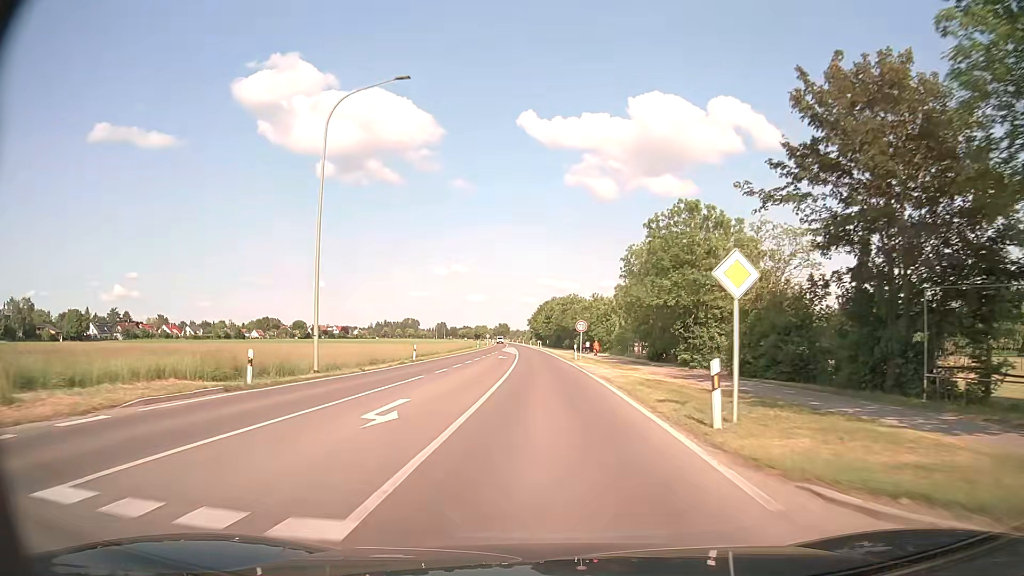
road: primary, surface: asphalt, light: Day
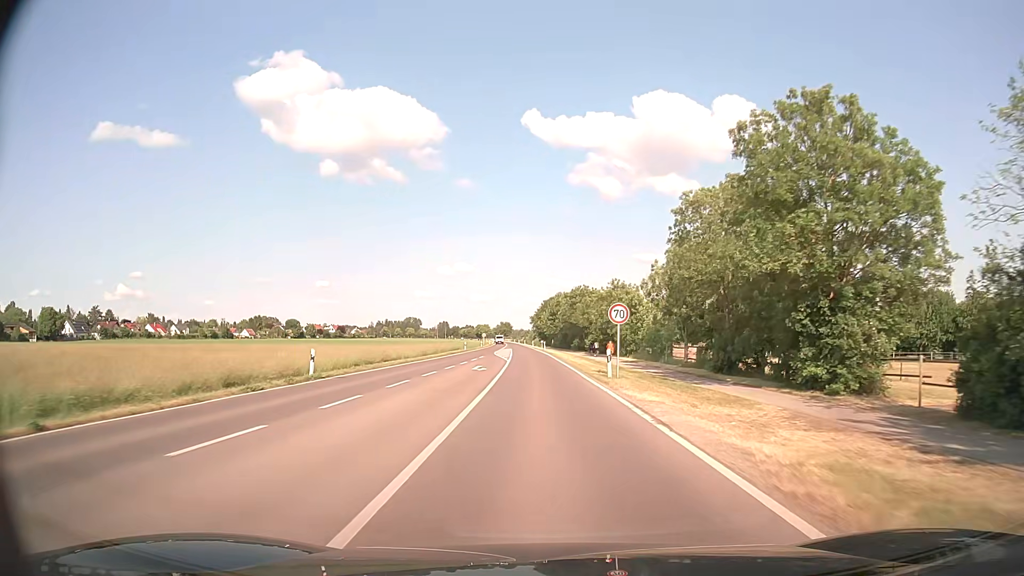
(-0.1, +21.0) m; -1°
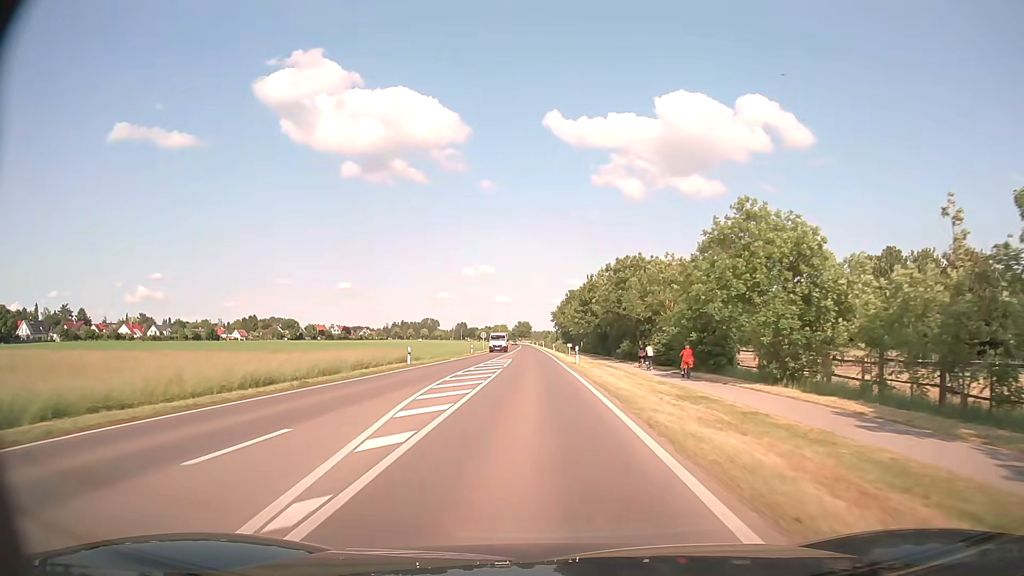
(-0.4, +42.4) m; -2°
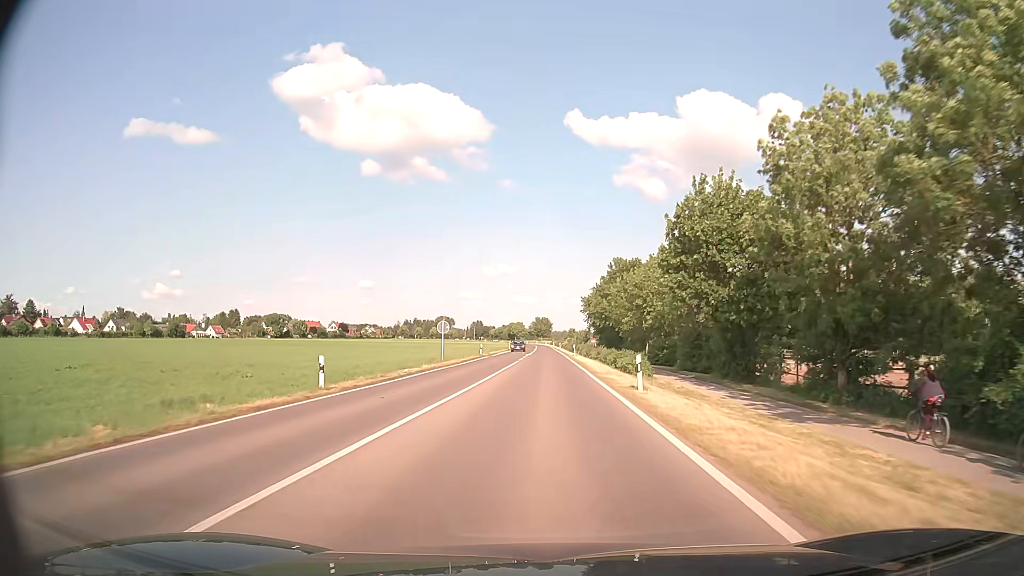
(-0.9, +53.5) m; -2°
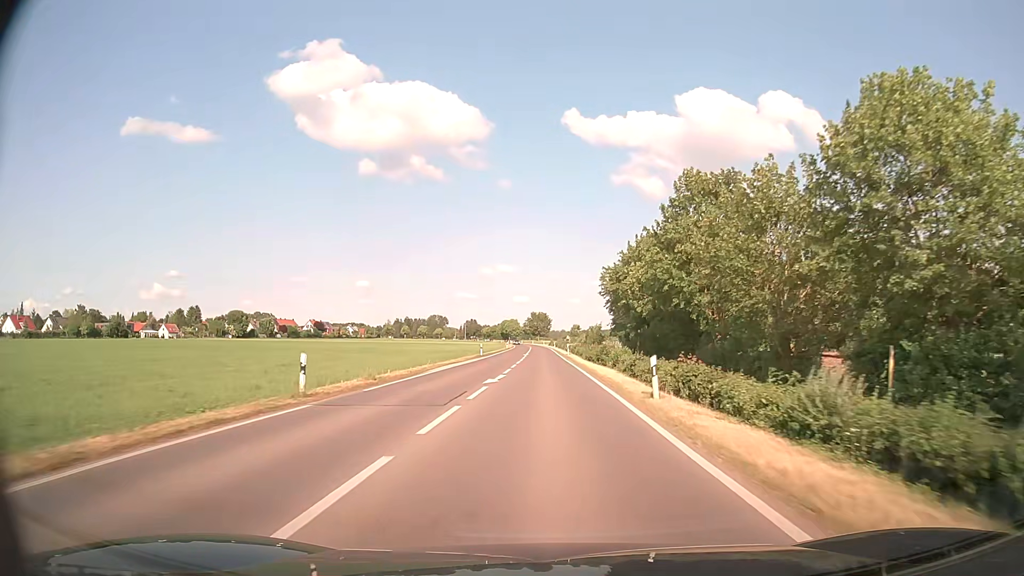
(-0.1, +43.2) m; 0°
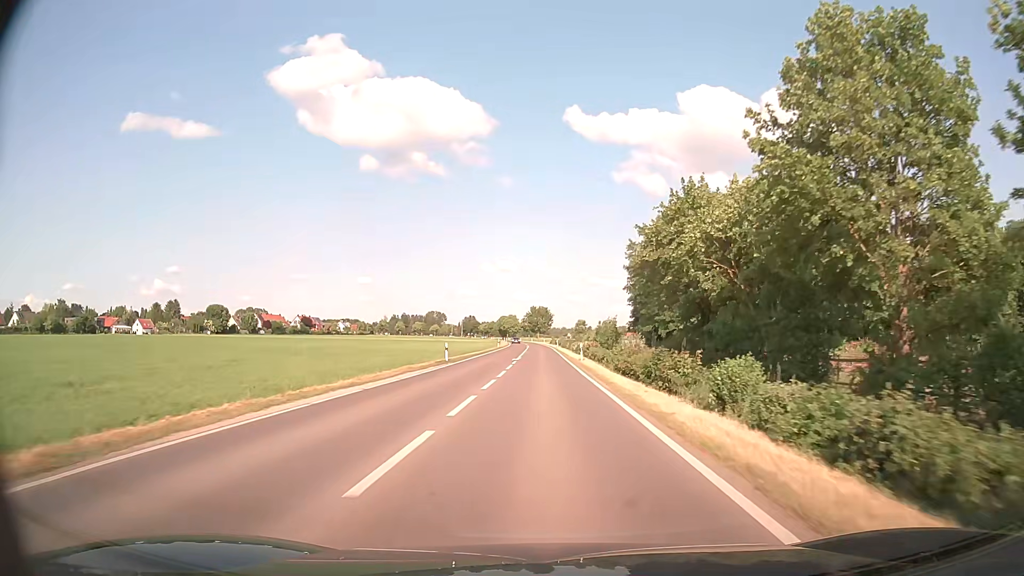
(0.0, +21.7) m; 0°
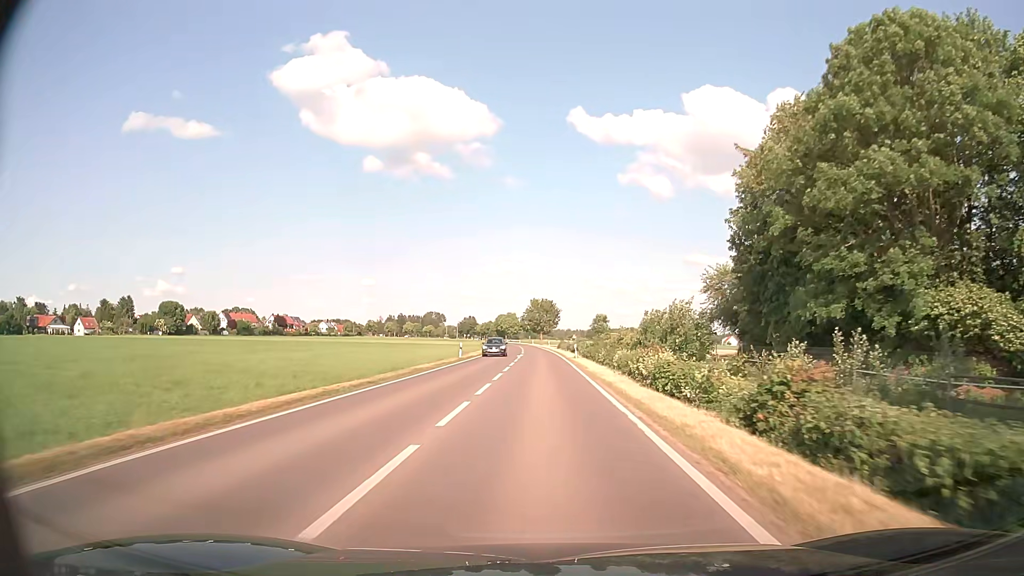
(-0.1, +43.1) m; 0°
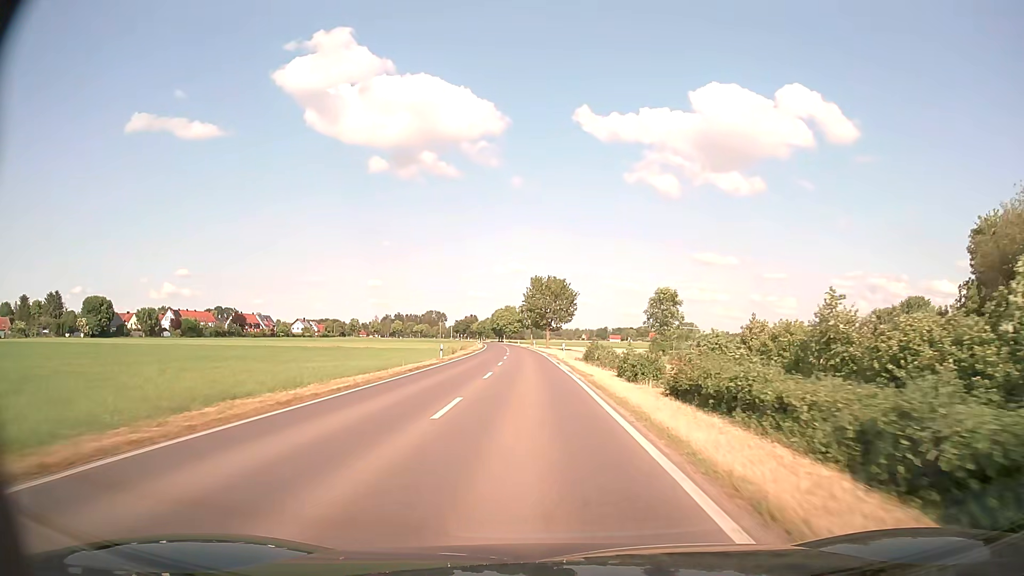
(-0.1, +53.0) m; 0°
(0, +10) (0, +20) (0, +30) (-1, +40) (-1, +50) (-2, +60) (-2, +70) (-3, +80) (-3, +90) (-4, +100) m
